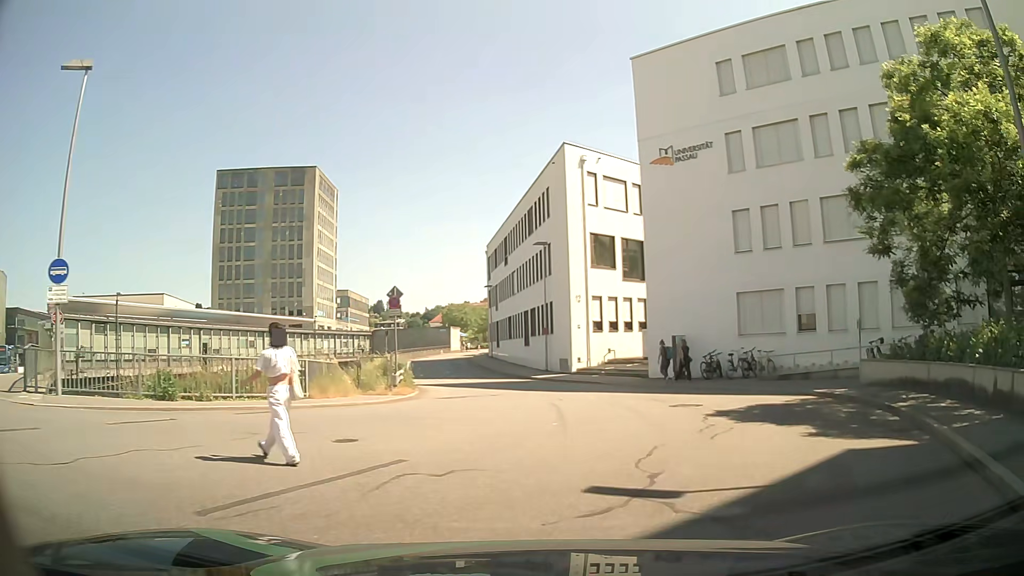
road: residential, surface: asphalt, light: Day
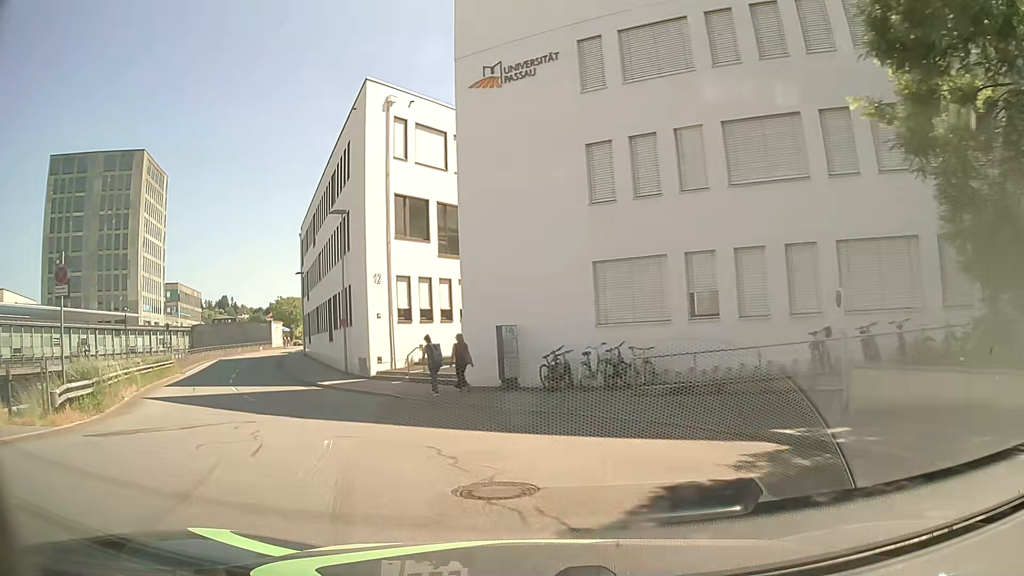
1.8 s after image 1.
(+2.2, +9.2) m; +15°
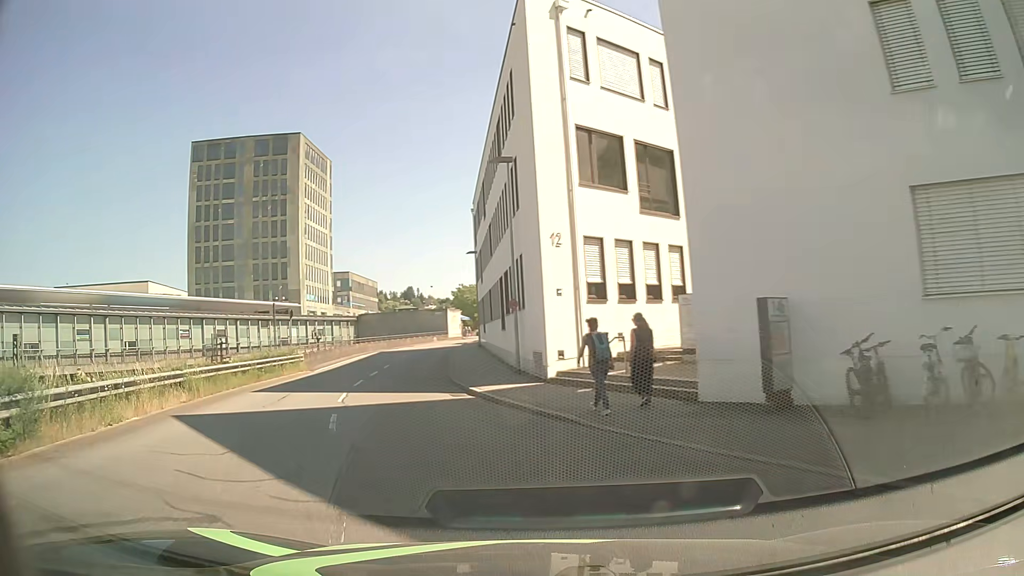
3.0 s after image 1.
(-1.1, +8.5) m; -15°
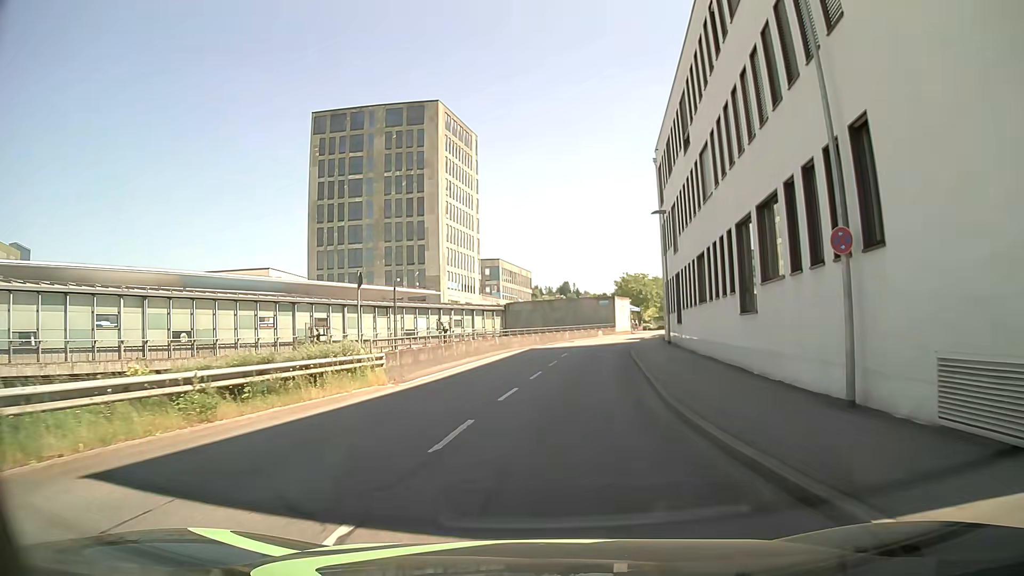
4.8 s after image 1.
(-3.1, +14.9) m; -14°
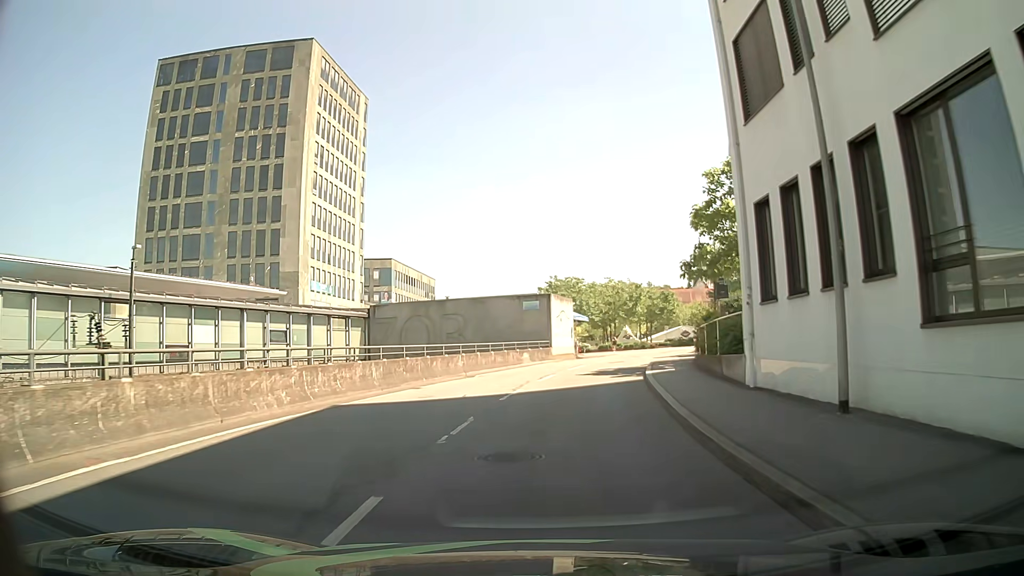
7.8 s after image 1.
(+1.8, +29.1) m; +6°
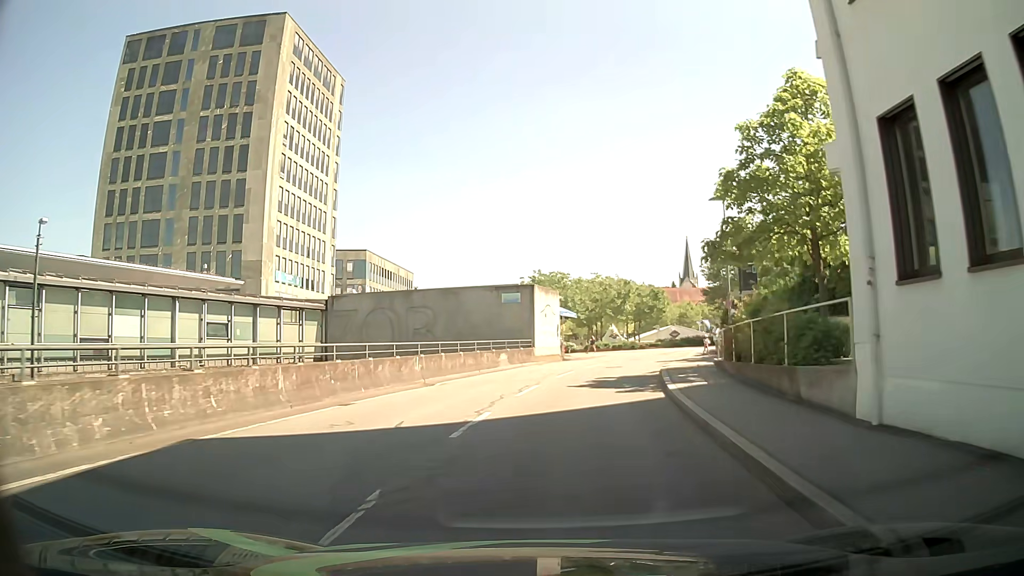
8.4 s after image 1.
(+0.1, +5.7) m; +1°
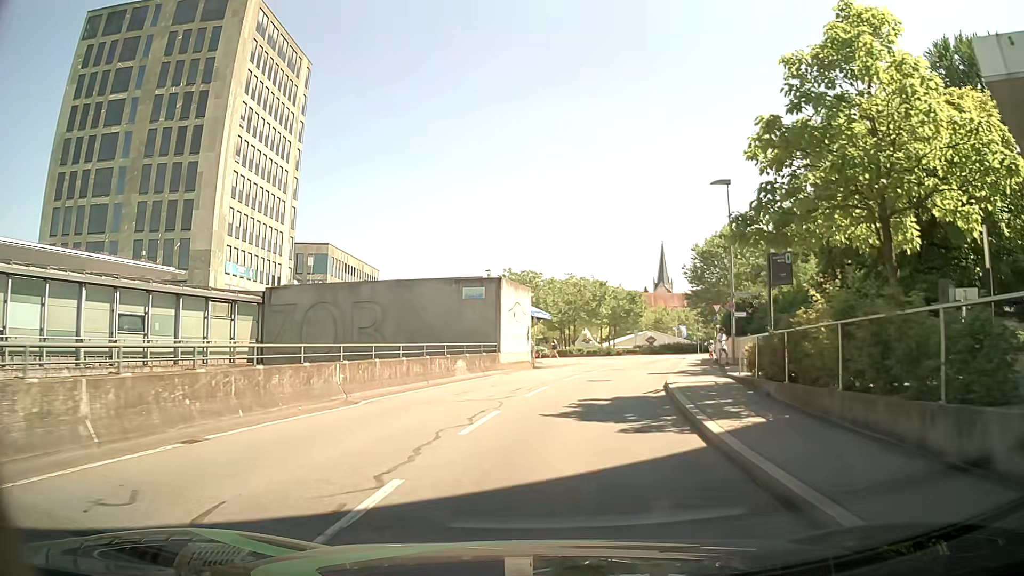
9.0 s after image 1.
(+0.2, +5.4) m; +3°
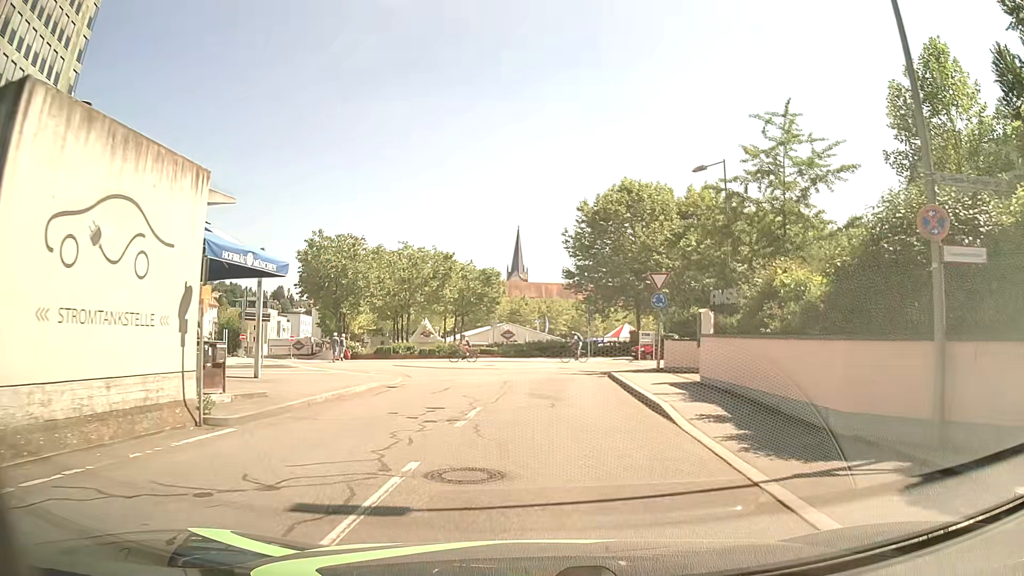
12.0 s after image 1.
(+2.5, +22.5) m; +14°
(0, +10) (+1, +20) (+2, +30) (+9, +37) (+18, +41) (+27, +45) (+36, +48) (+46, +51) (+56, +52) (+66, +51) m
